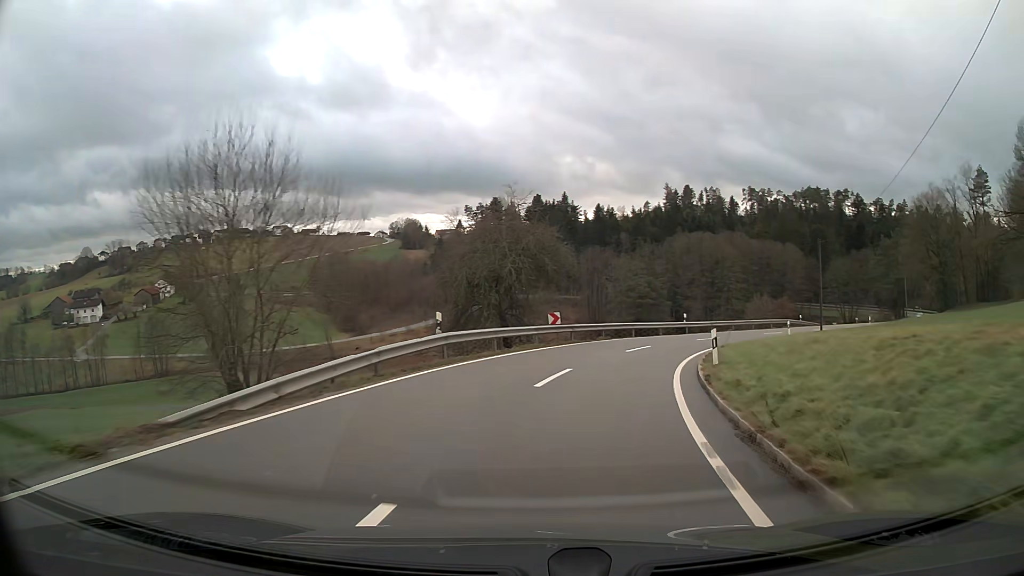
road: tertiary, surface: asphalt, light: Day
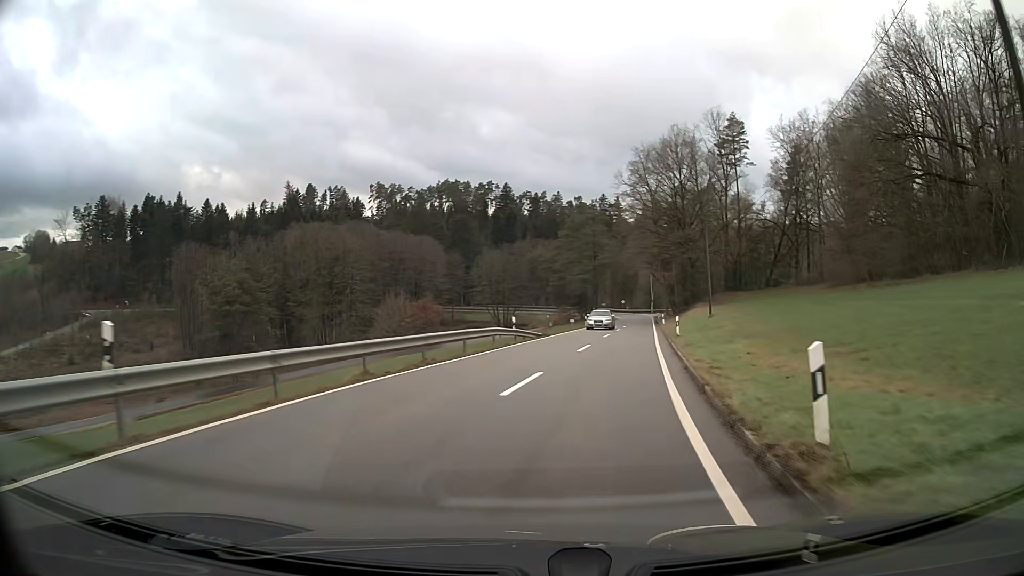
(+9.9, +35.1) m; +32°
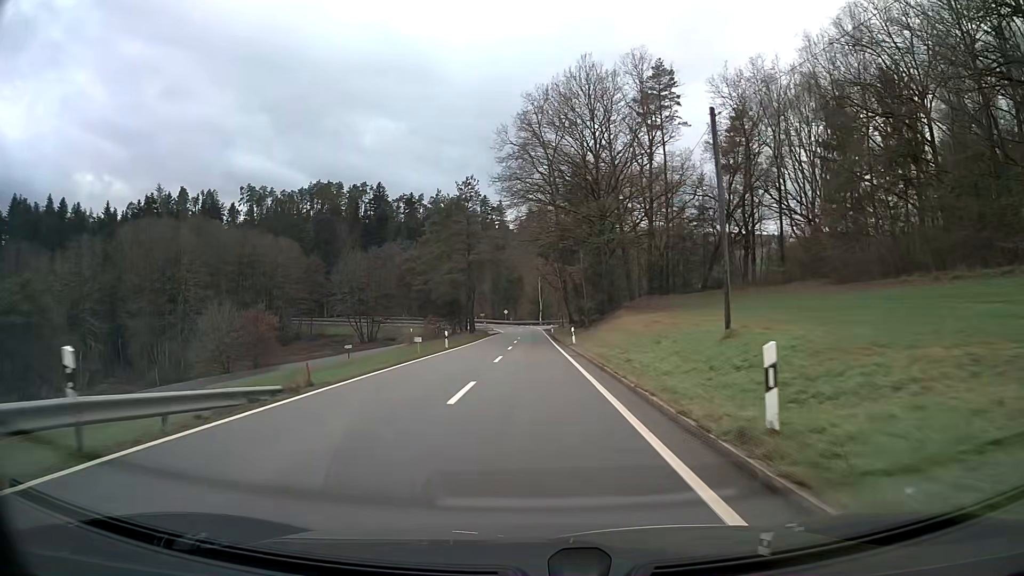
(+2.4, +23.9) m; +8°
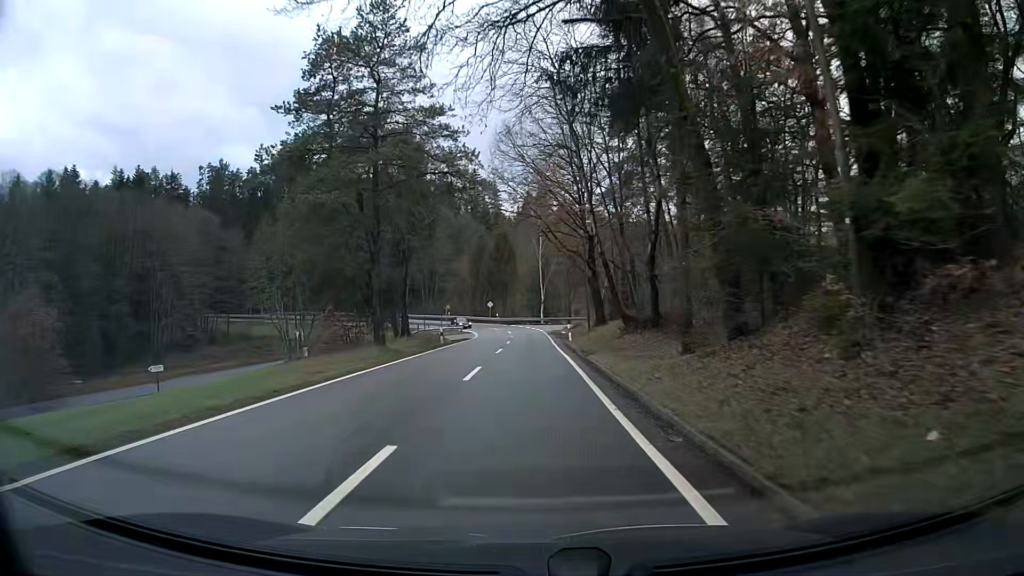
(0.0, +44.0) m; 0°
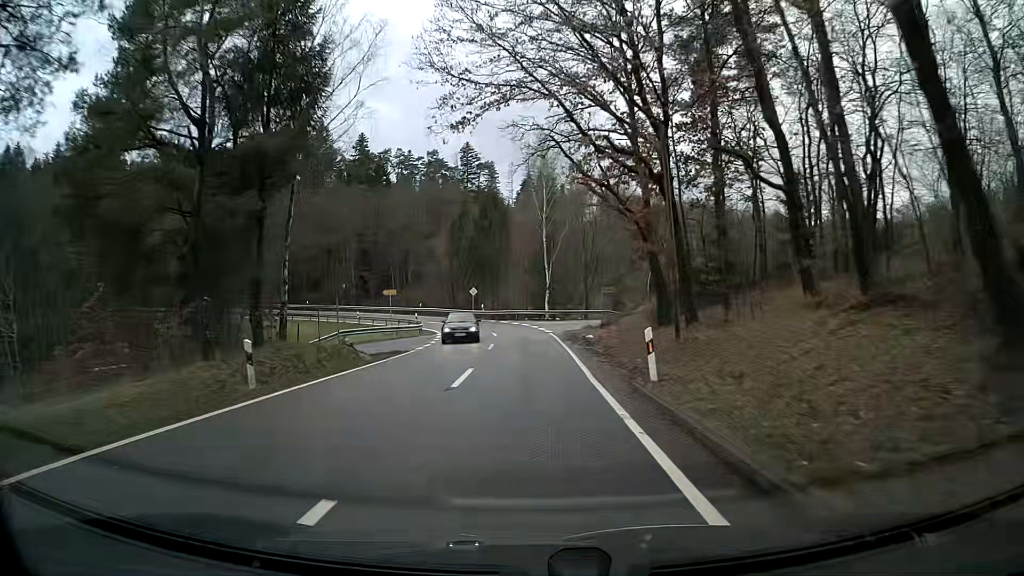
(+0.1, +26.1) m; +1°
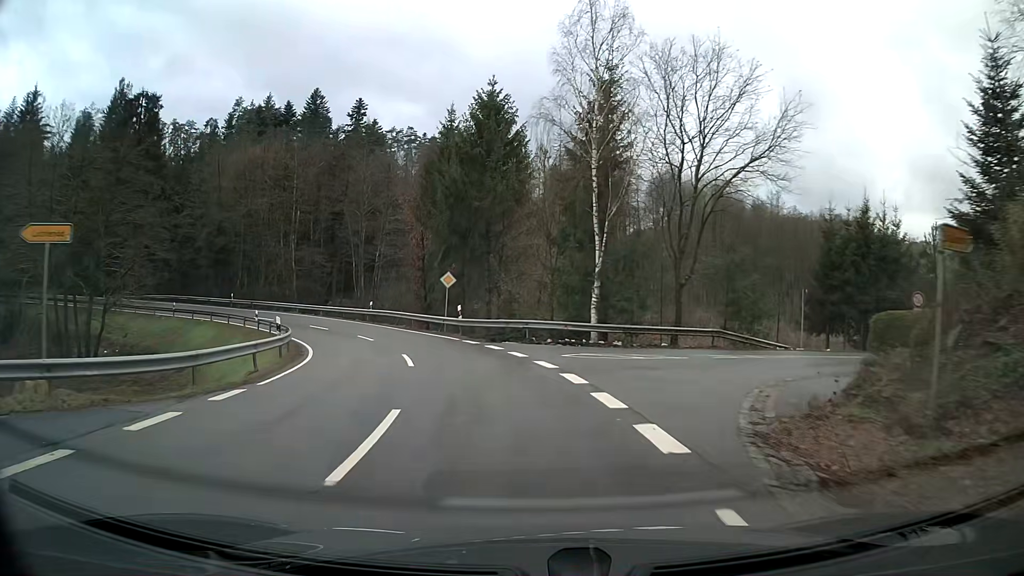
(-0.9, +30.9) m; -5°
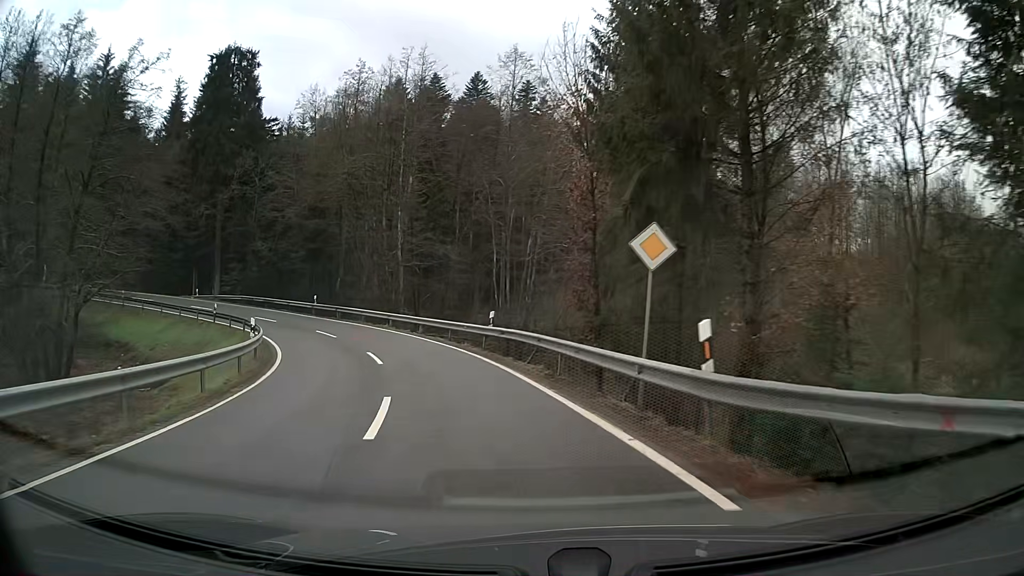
(-2.7, +21.4) m; -16°
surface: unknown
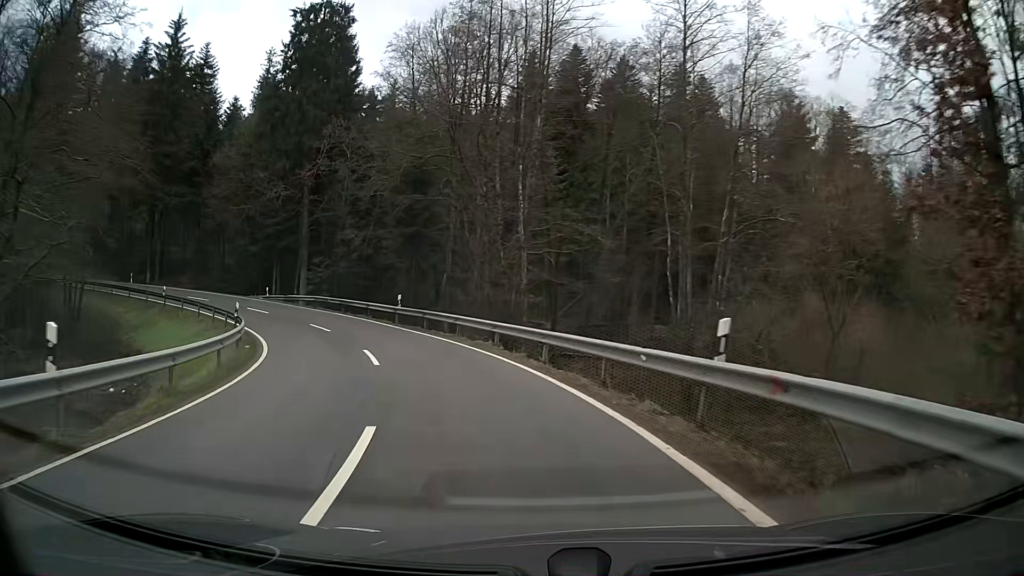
(-1.7, +14.8) m; -13°
(-1, +10) (-3, +20) (-7, +29) (-13, +37) (-20, +44) (-28, +50) (-36, +55) (-46, +59) (-55, +62) (-65, +65) m
